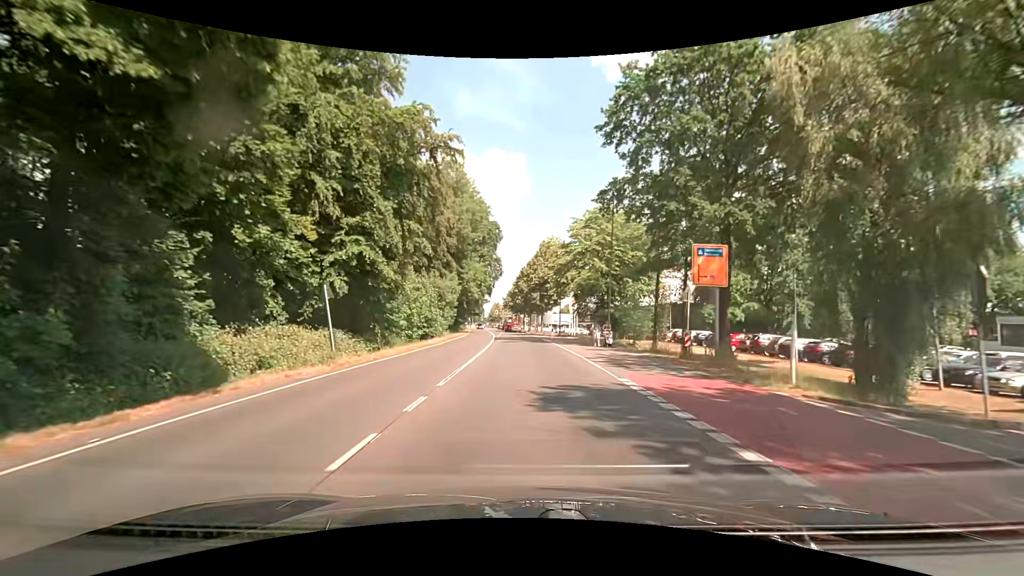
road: secondary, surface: asphalt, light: Day
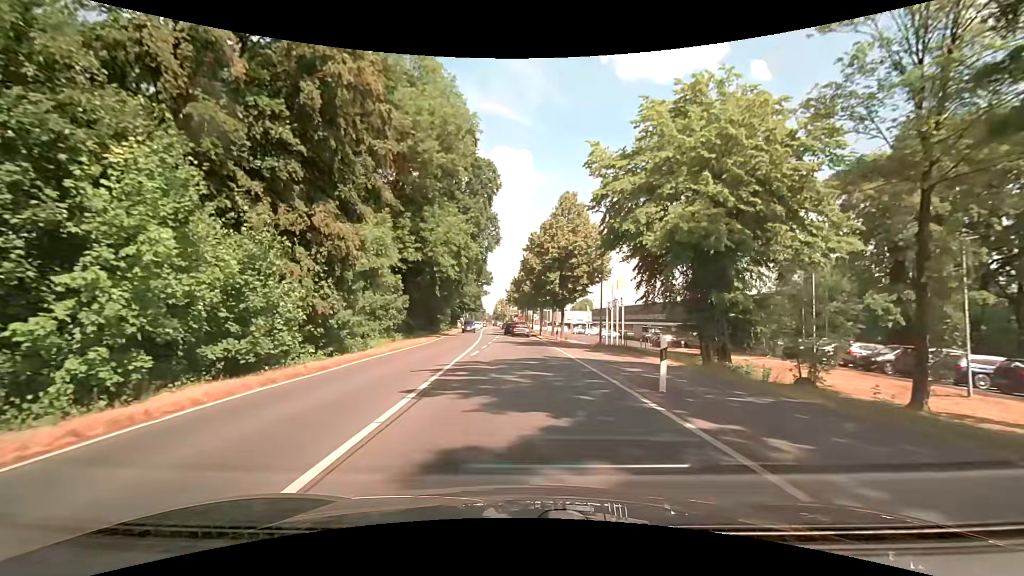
(-0.4, +31.0) m; -1°
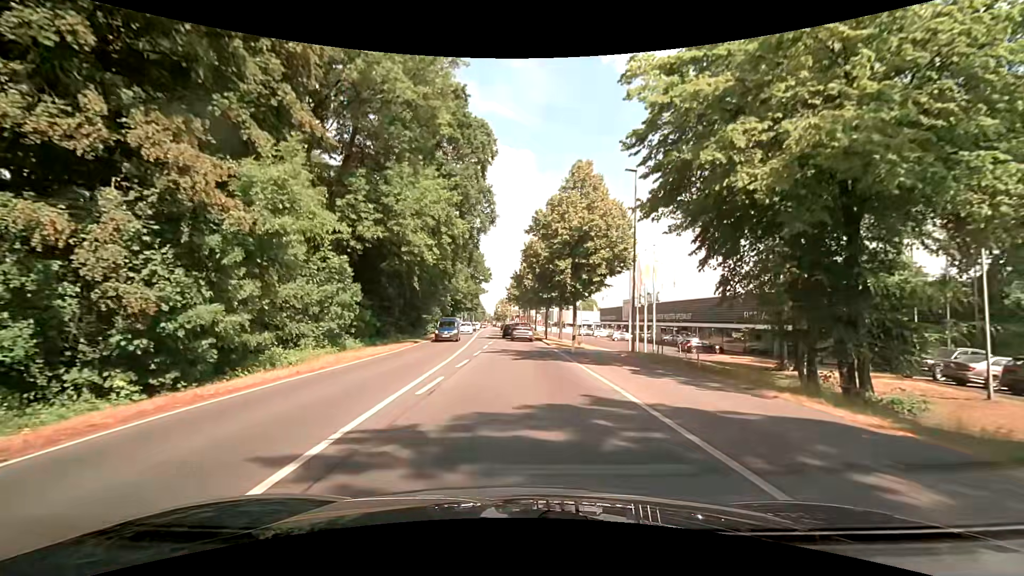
(-0.1, +10.6) m; 0°
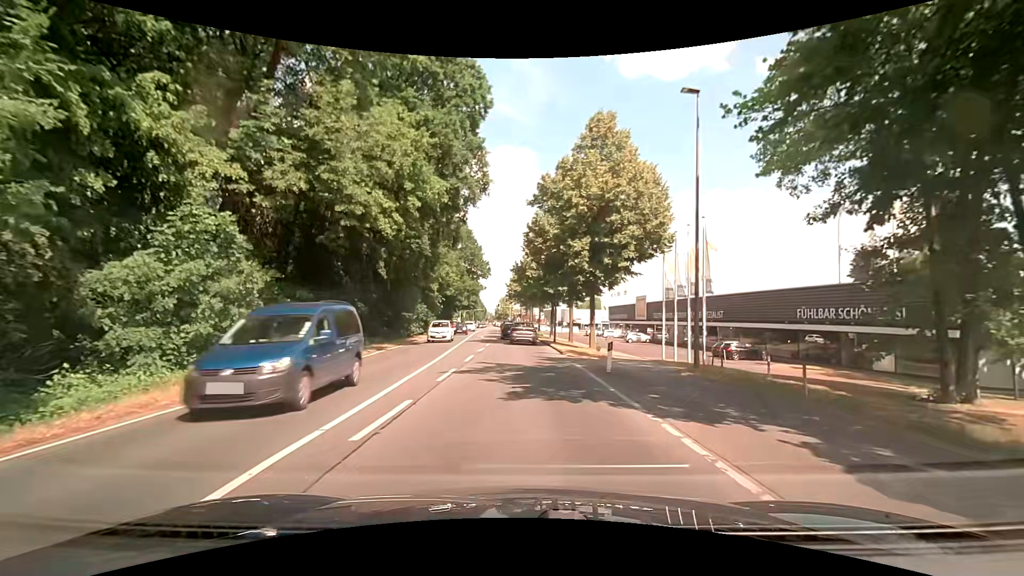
(-0.1, +9.6) m; -1°
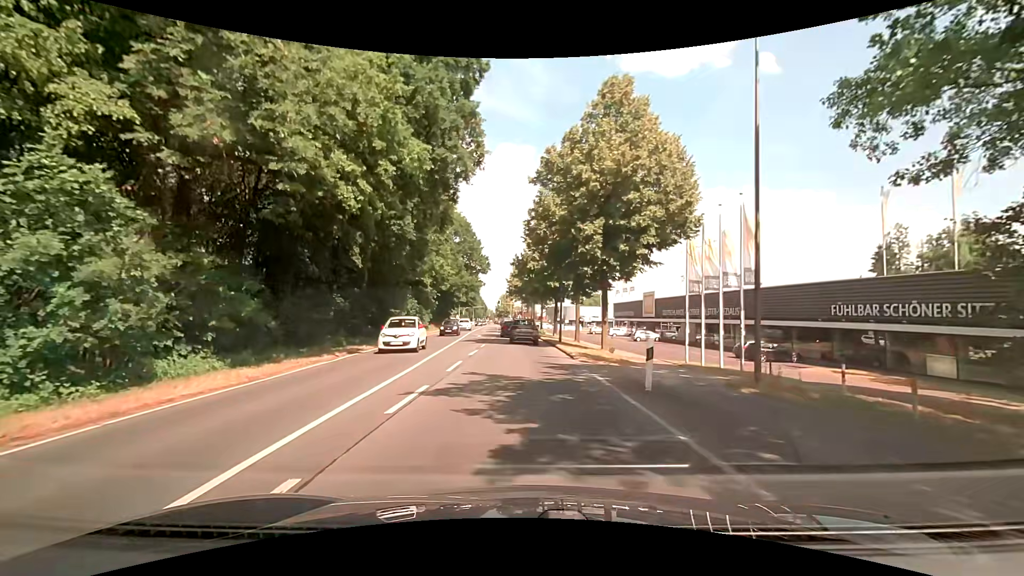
(0.0, +4.5) m; 0°
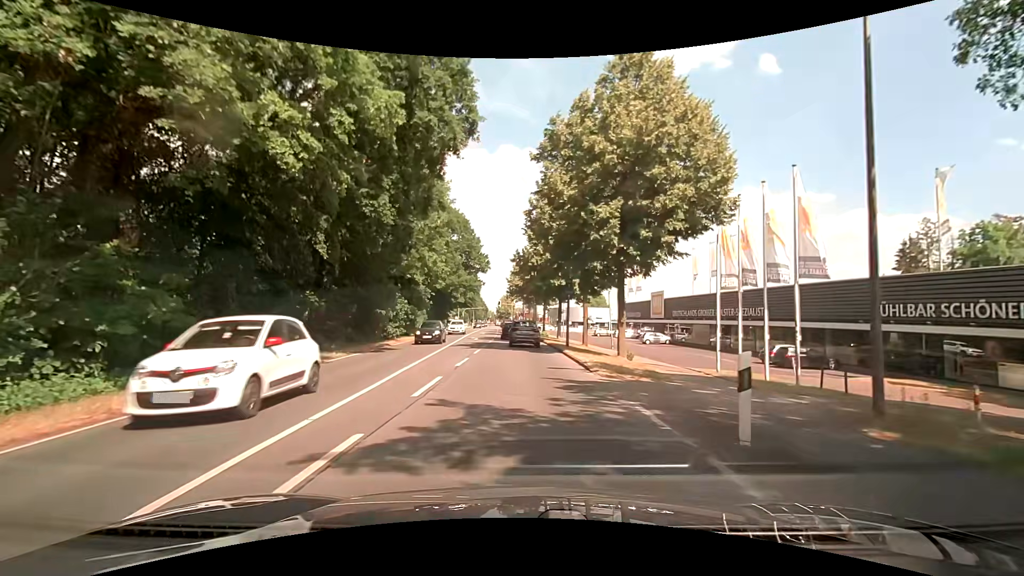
(0.0, +4.3) m; 0°
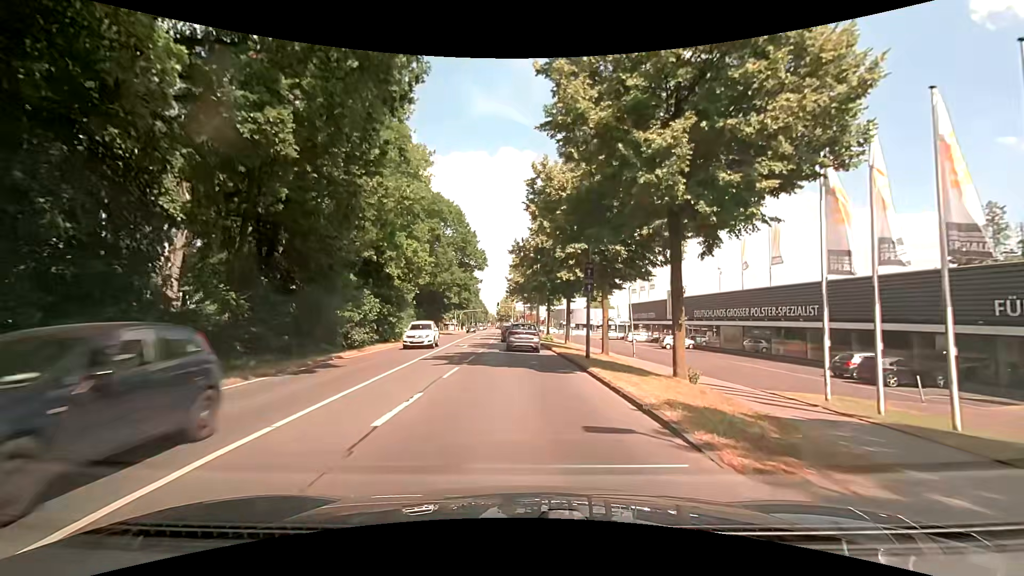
(0.0, +8.5) m; -1°
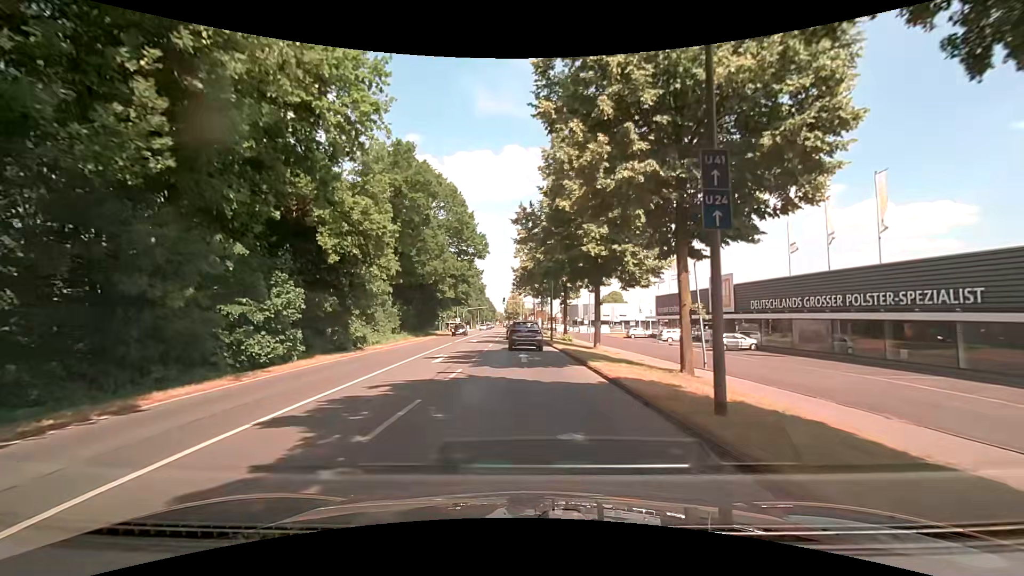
(+0.1, +12.8) m; -1°
(0, +10) (0, +20) (0, +30) (0, +40) (0, +50) (-1, +60) (-1, +70) (-1, +80) (-1, +90) (-1, +100) m
